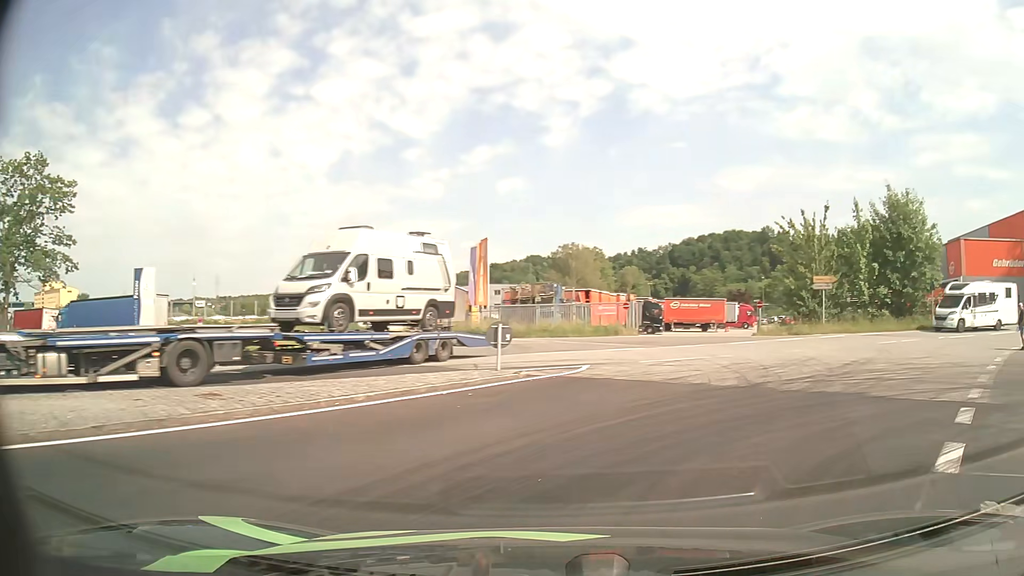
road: unclassified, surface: asphalt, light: Day
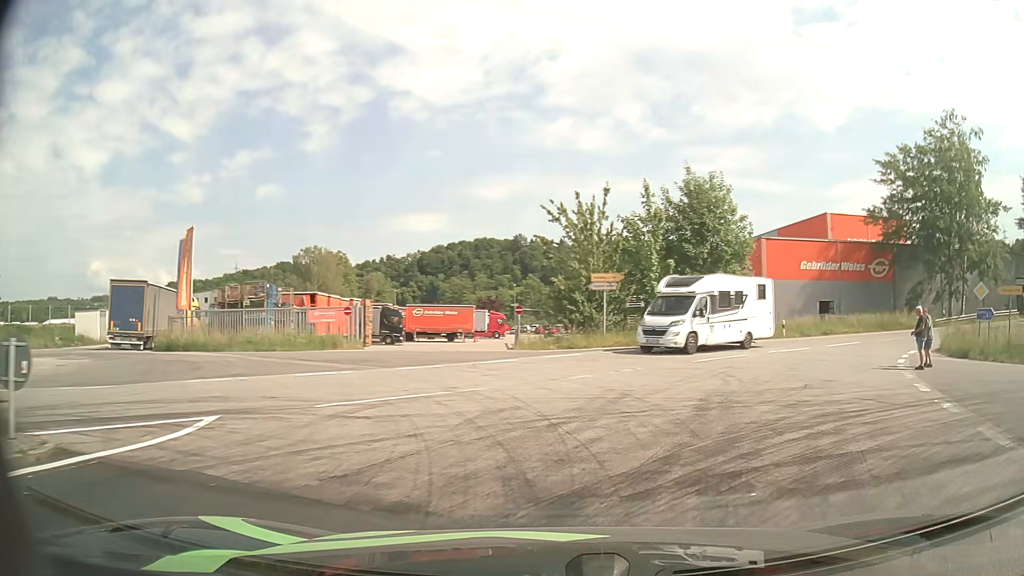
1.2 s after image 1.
(+1.6, +8.4) m; +22°
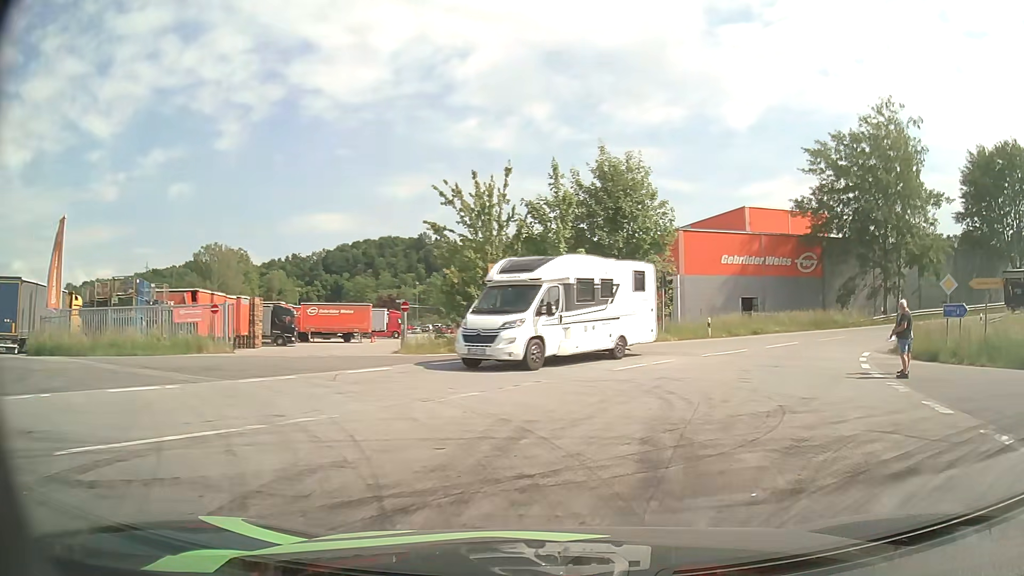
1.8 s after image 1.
(+0.3, +4.2) m; +8°
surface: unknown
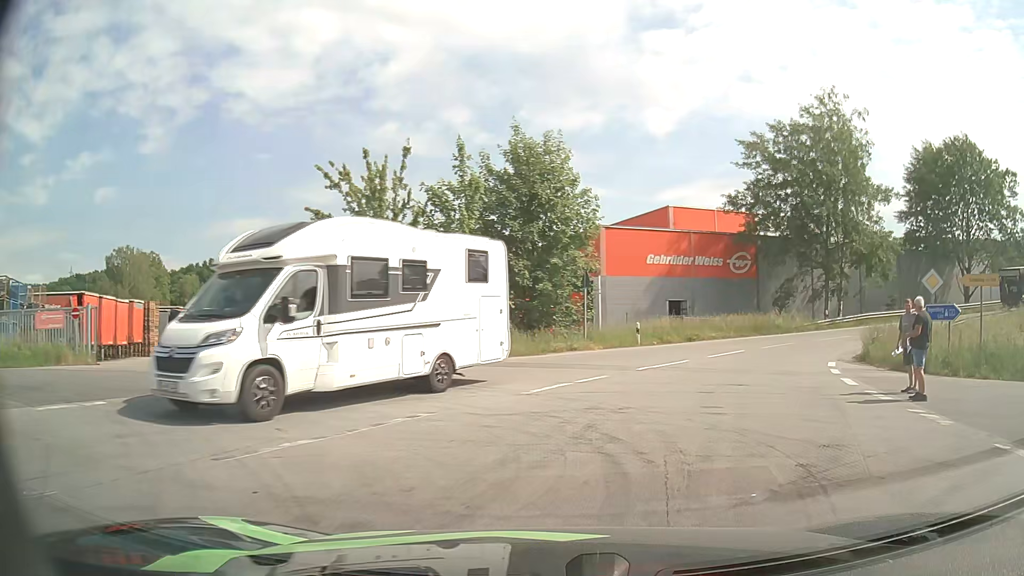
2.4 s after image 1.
(+0.3, +4.4) m; +8°
